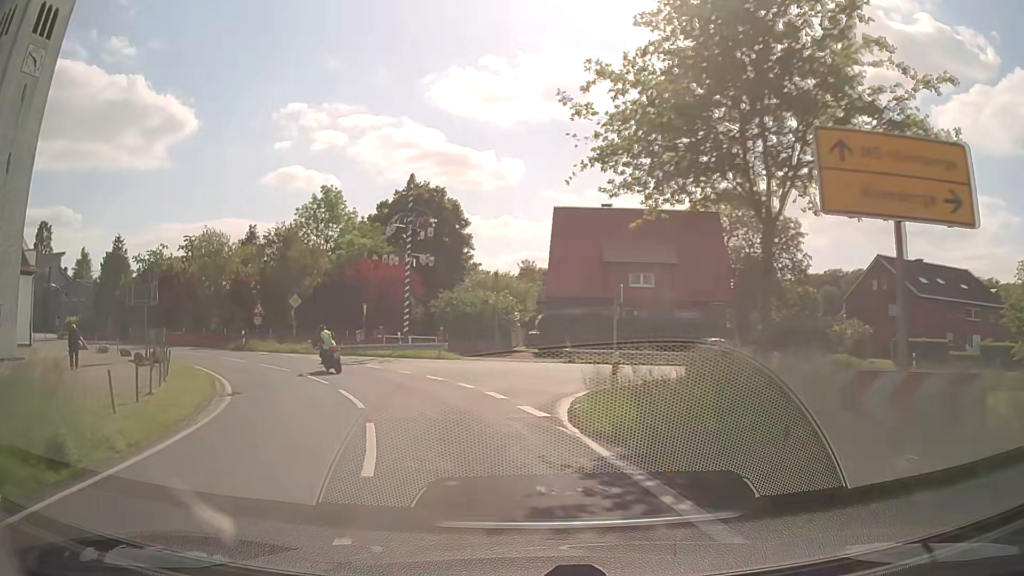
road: secondary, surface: asphalt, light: Day
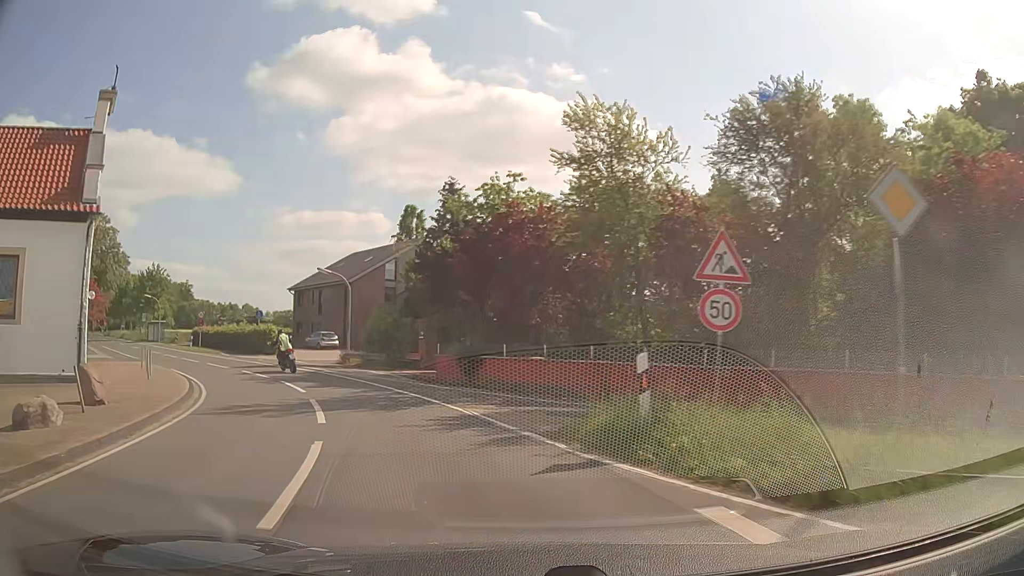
(-11.0, +29.8) m; -42°
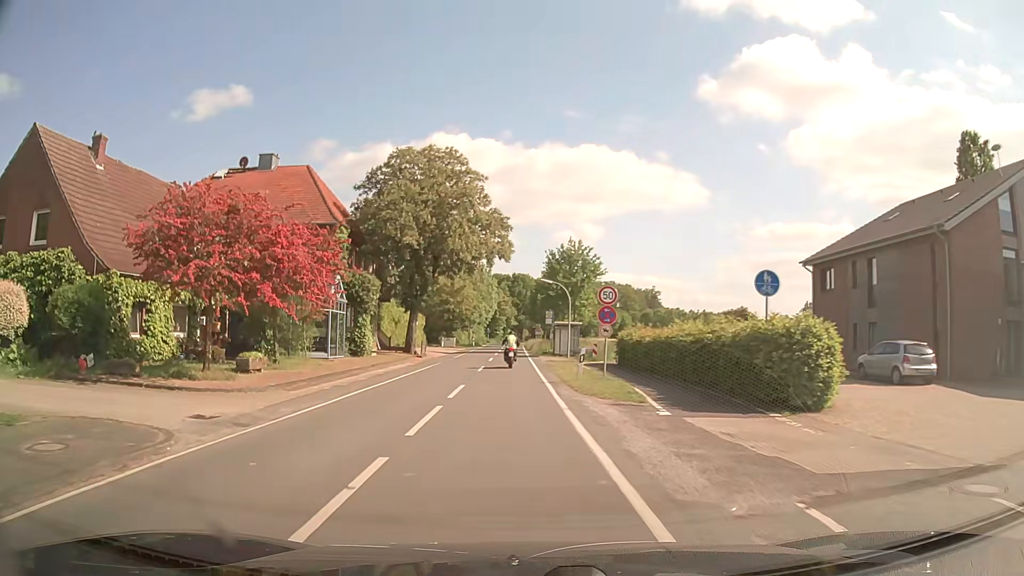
(-12.1, +29.4) m; -41°
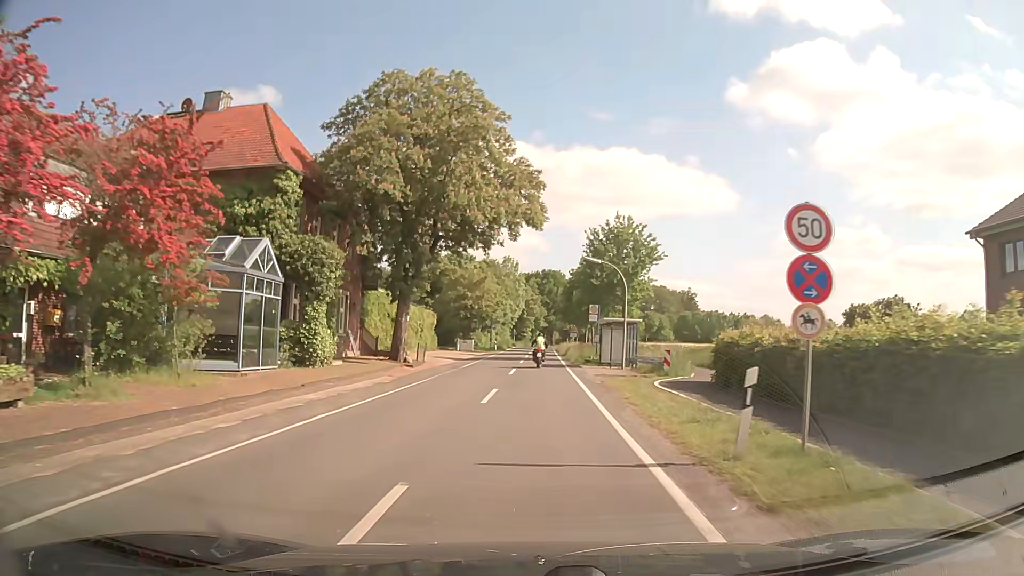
(-0.5, +13.6) m; -3°
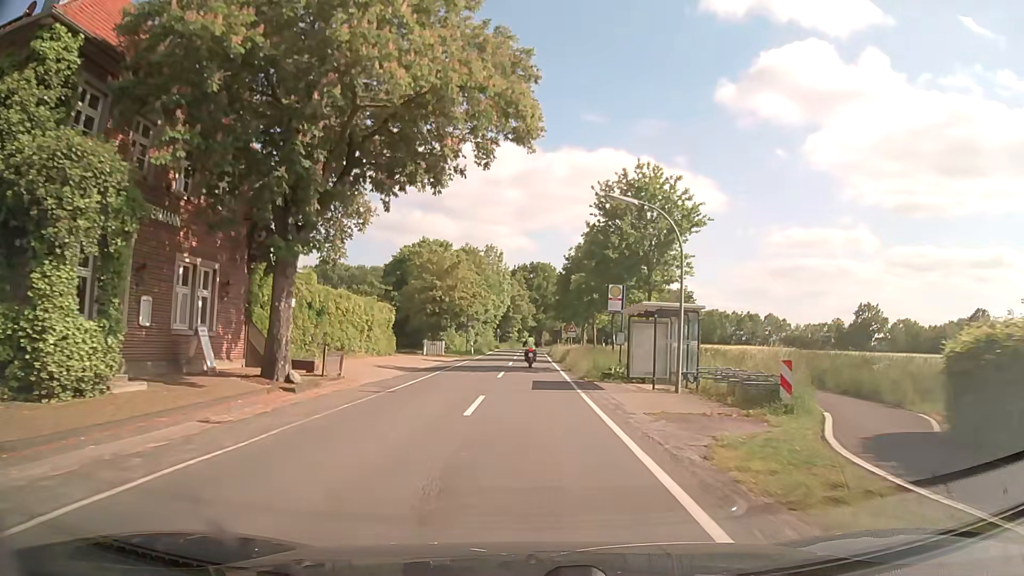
(+0.2, +14.4) m; +1°
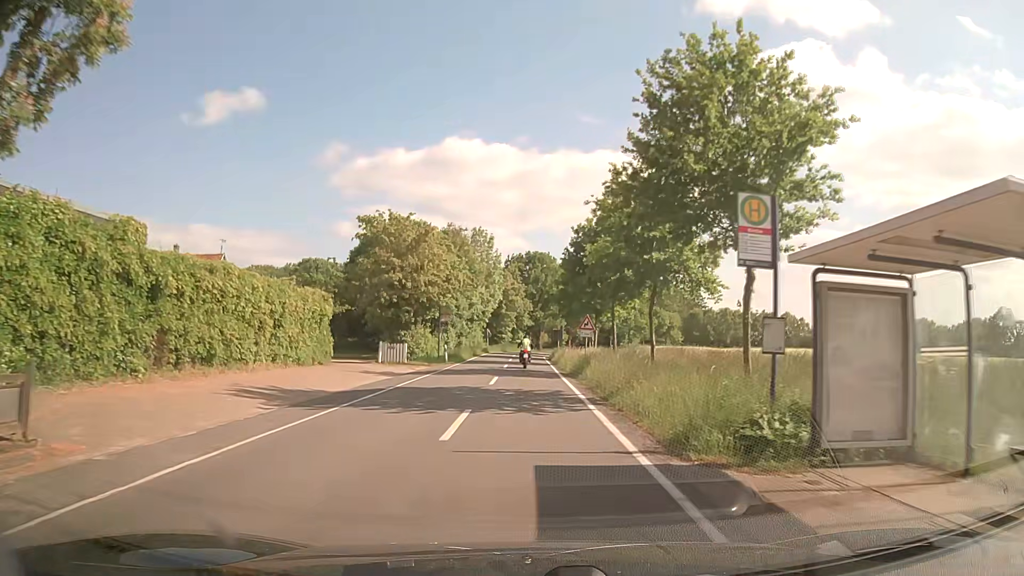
(+0.1, +15.3) m; +1°
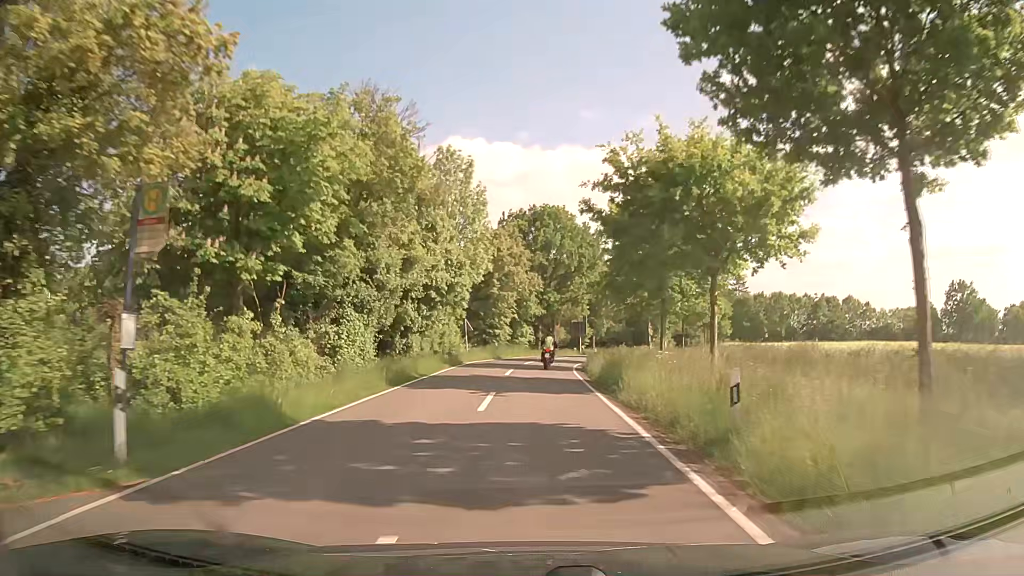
(-0.3, +32.9) m; -1°
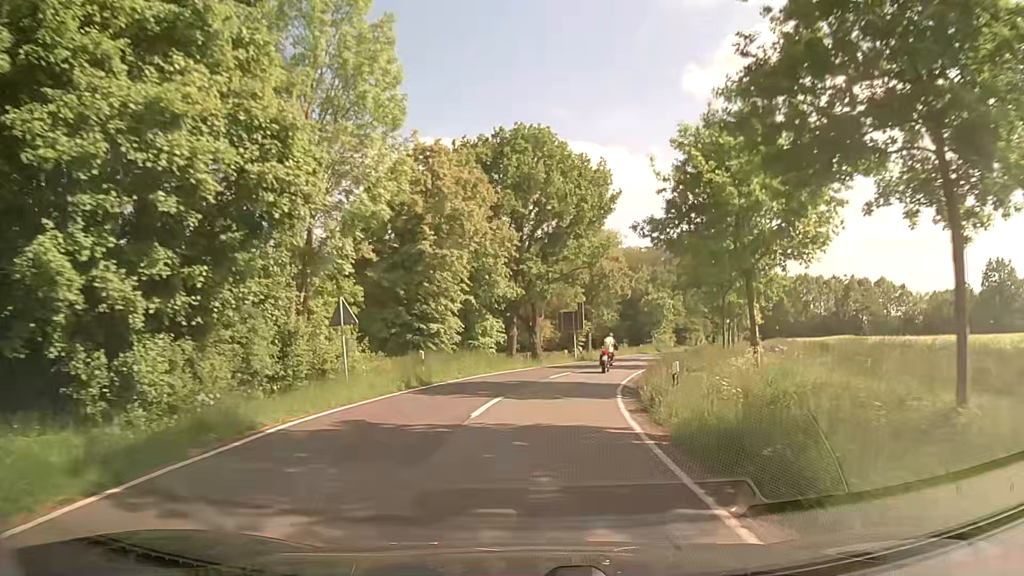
(+0.2, +24.6) m; +2°
(0, +10) (+1, +20) (+3, +30) (+6, +39) (+9, +49) (+12, +58) (+15, +68) (+19, +77) (+22, +87) (+25, +96) m
